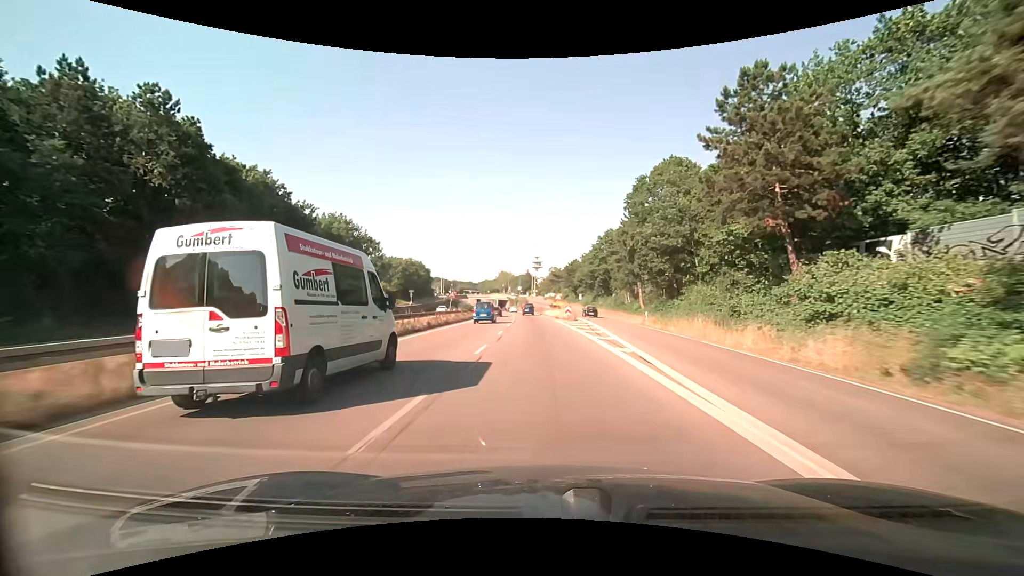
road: trunk_link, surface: asphalt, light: Day
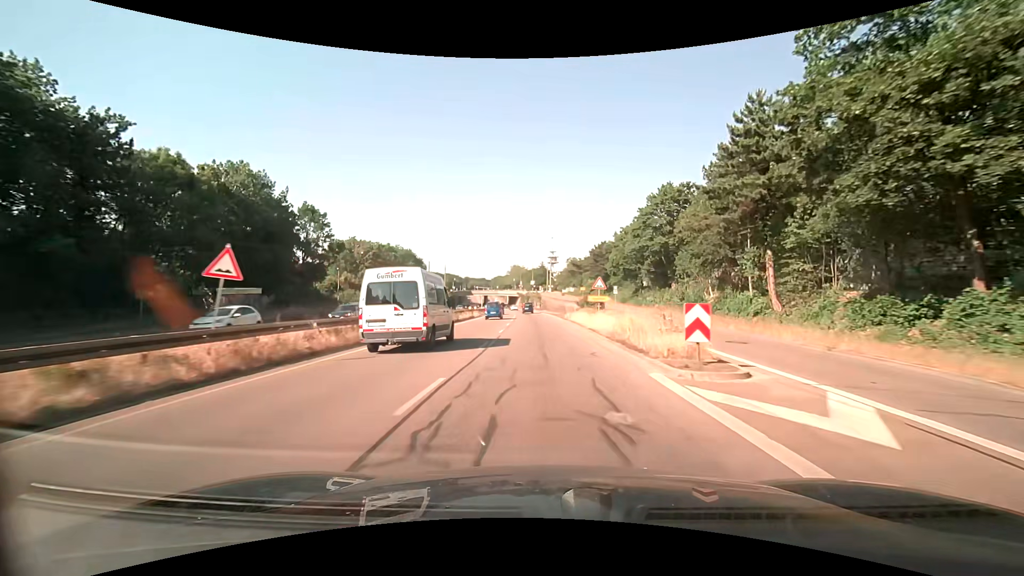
(-0.5, +34.2) m; -2°
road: trunk
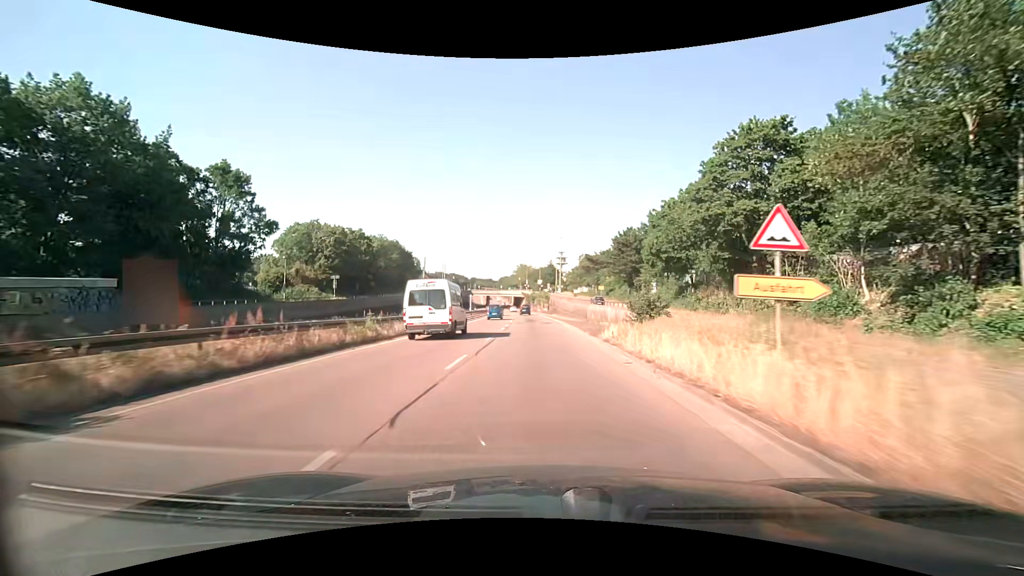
(-0.3, +22.4) m; -1°
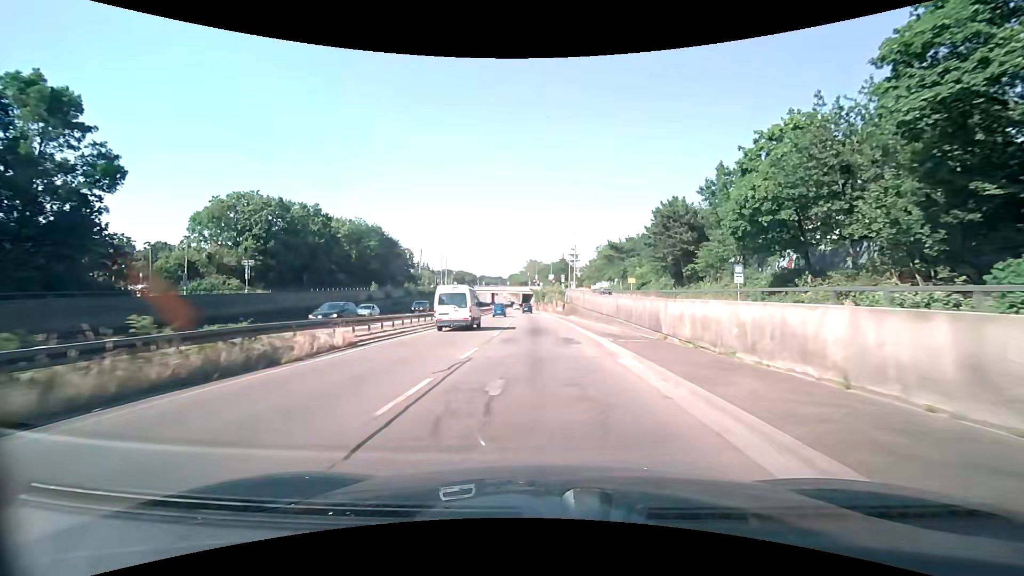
(-0.3, +22.4) m; -2°
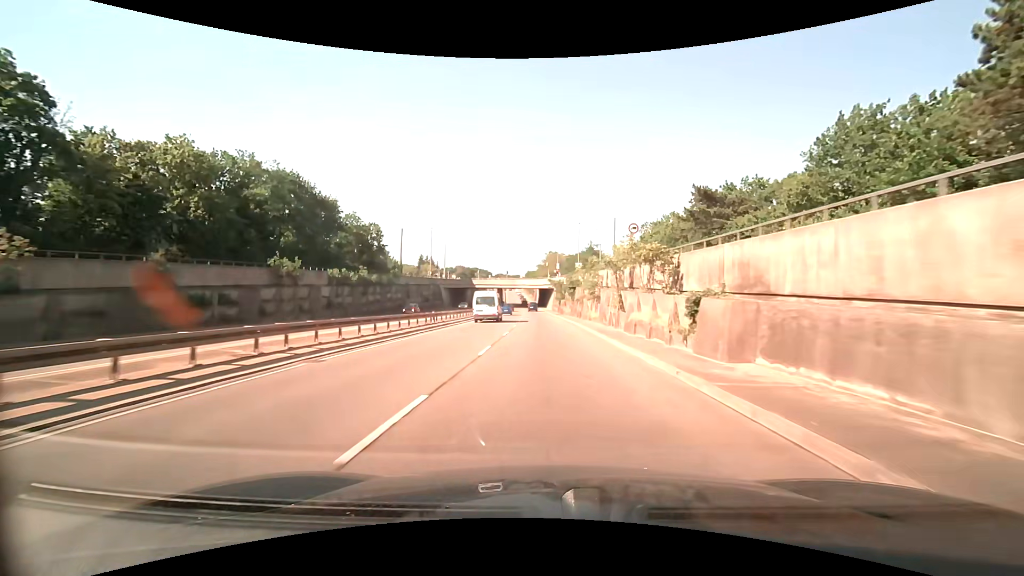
(-0.9, +44.7) m; -2°
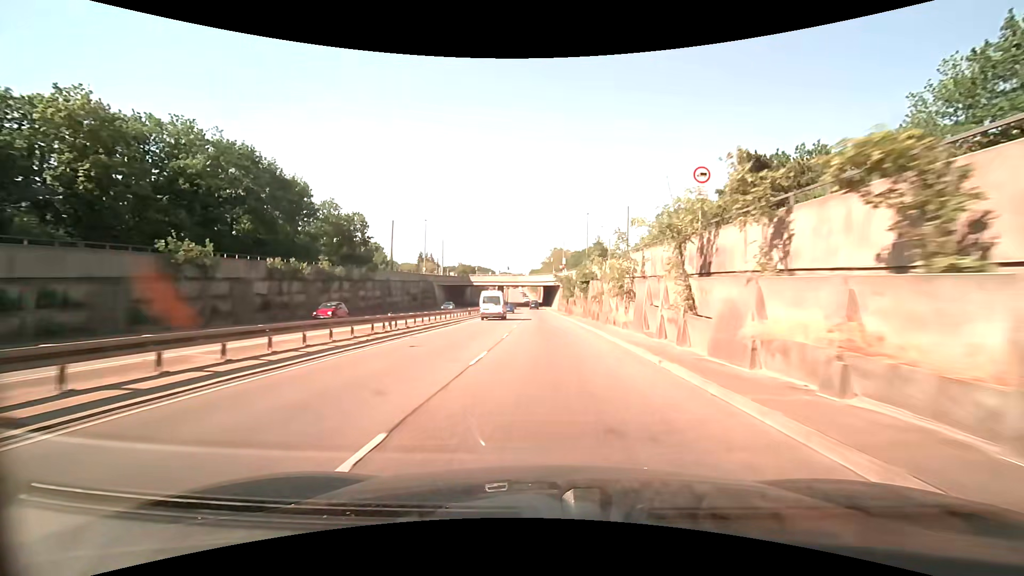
(0.0, +11.2) m; 0°
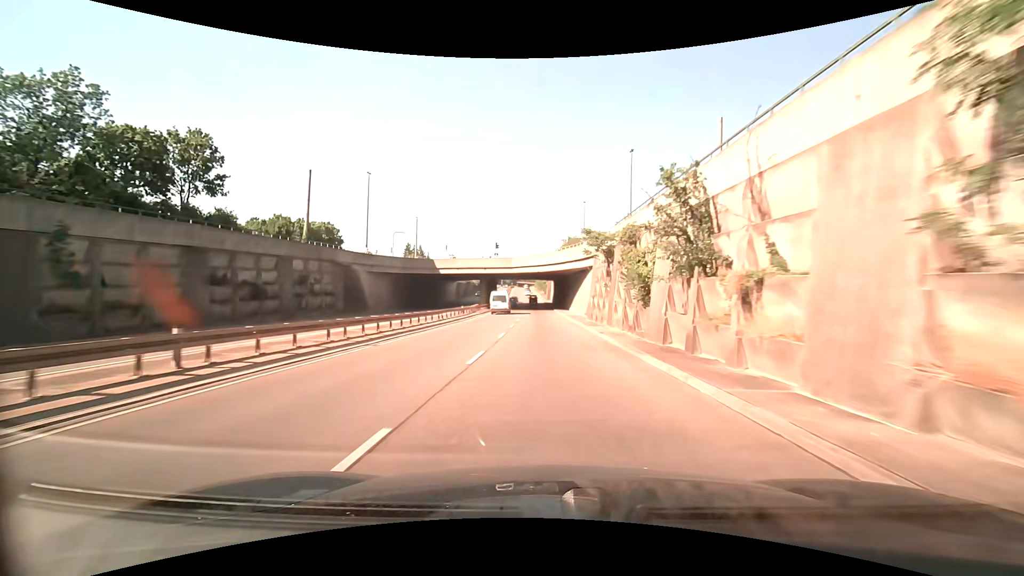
(-0.3, +44.7) m; -1°
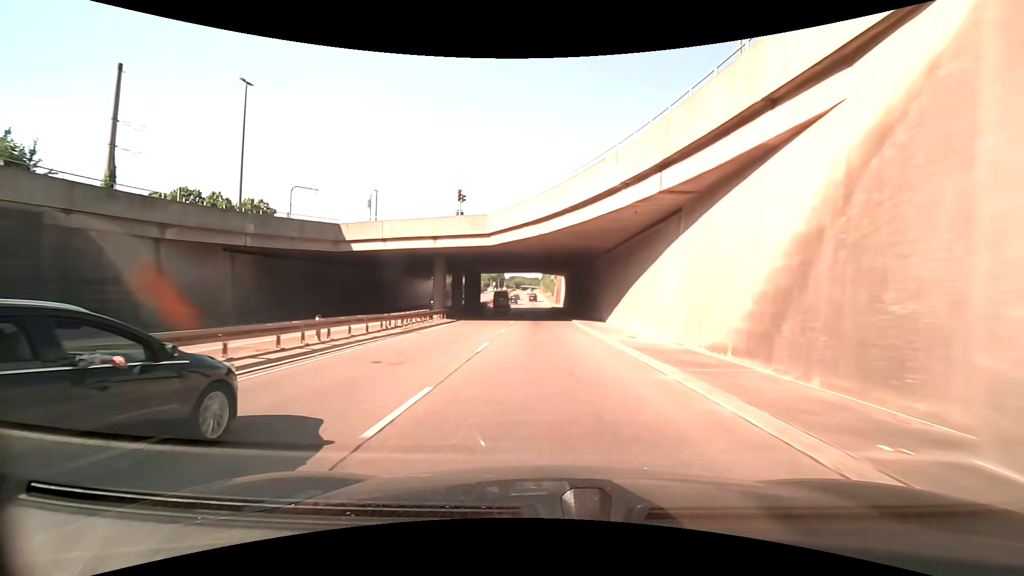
(-0.1, +33.4) m; 0°
(0, +10) (0, +20) (0, +30) (-1, +40) (-1, +50) (-1, +60) (-1, +70) (-2, +80) (-2, +90) (-2, +100) m
